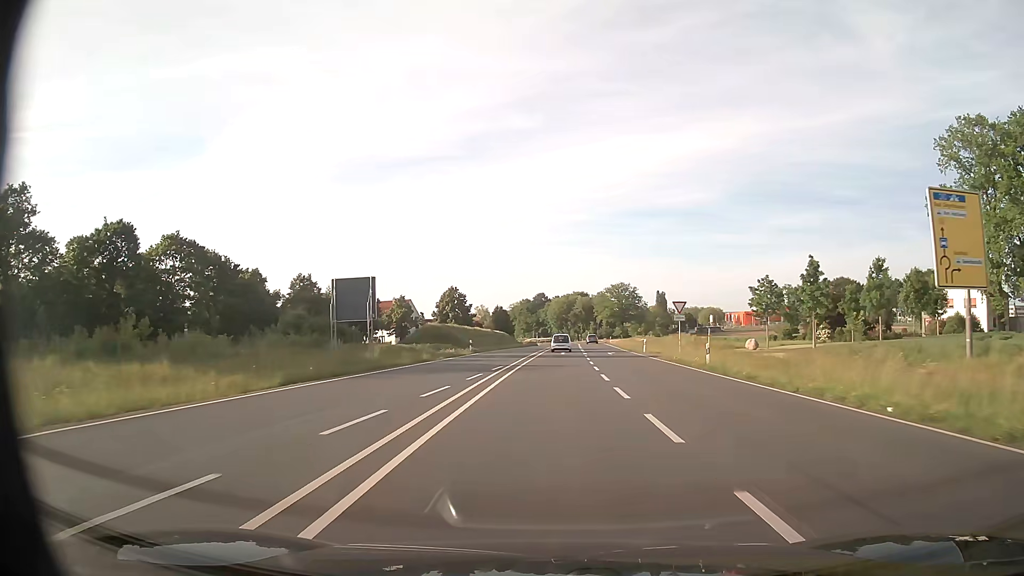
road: primary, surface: asphalt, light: Day
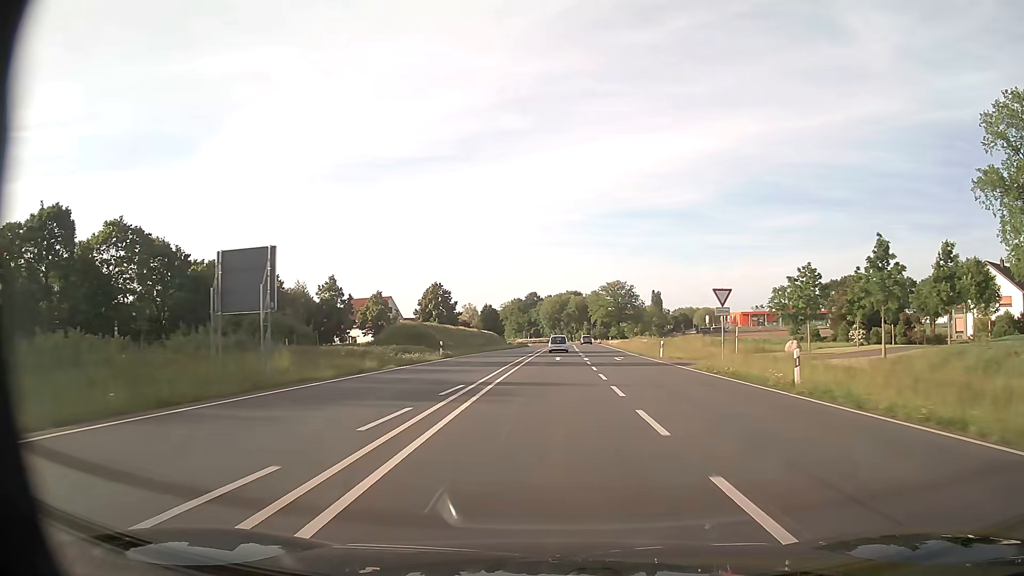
(+0.1, +11.2) m; +1°
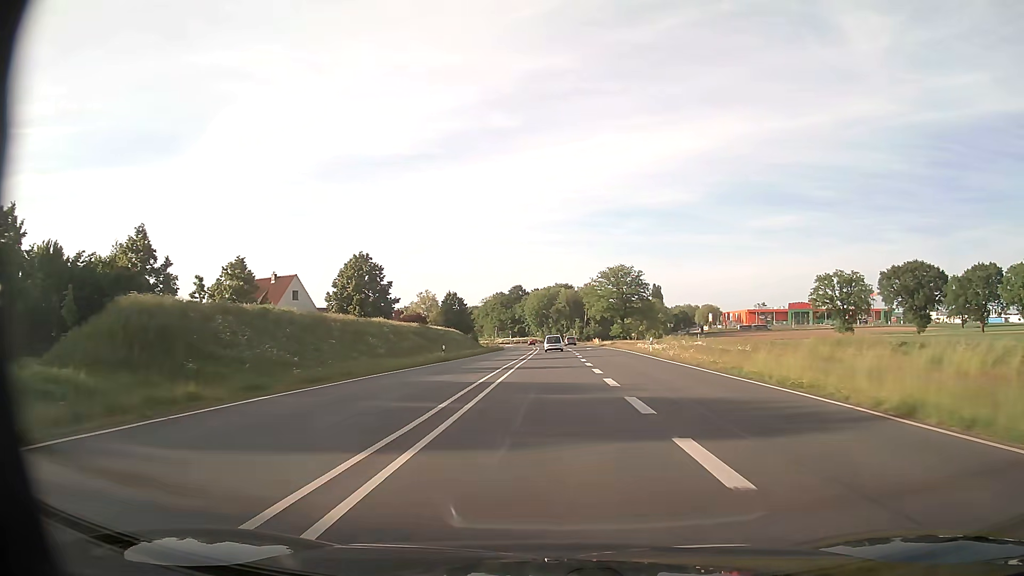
(+0.7, +44.7) m; +1°
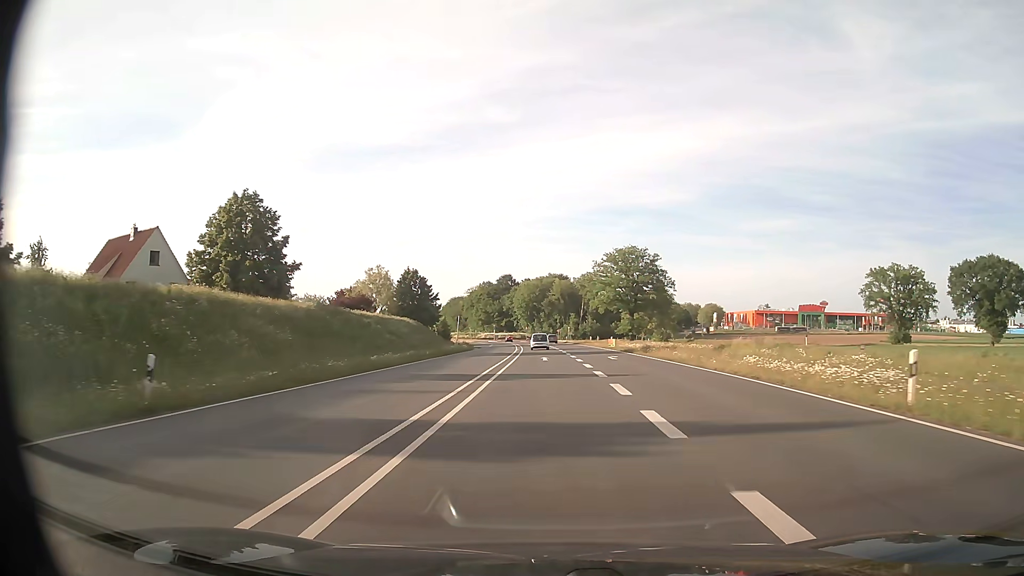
(+0.2, +32.8) m; +1°
(0, +10) (0, +20) (0, +30) (0, +40) (0, +50) (-1, +60) (-1, +70) (-1, +80) (-2, +90) (-2, +100) m
